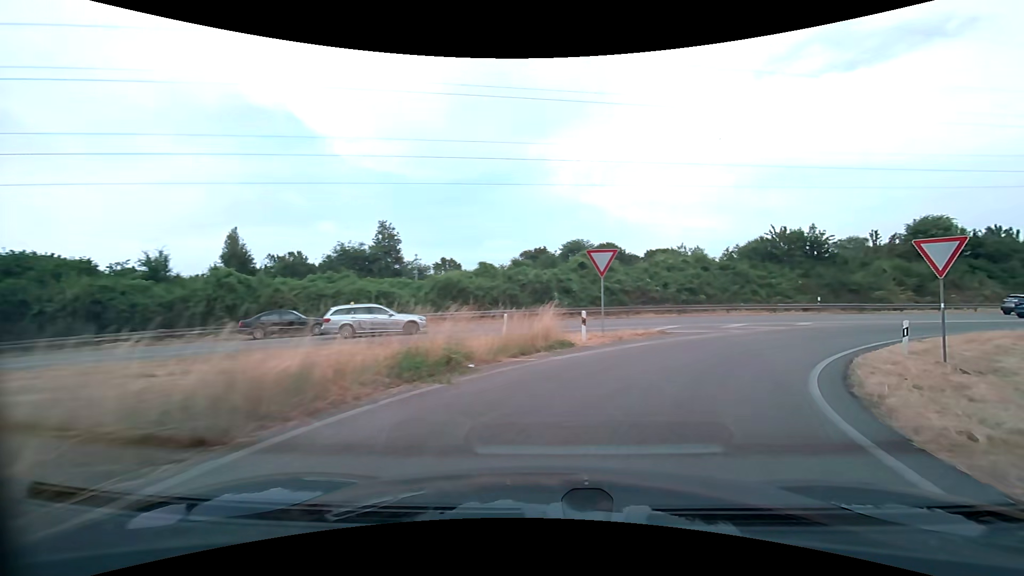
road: trunk_link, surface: asphalt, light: Day
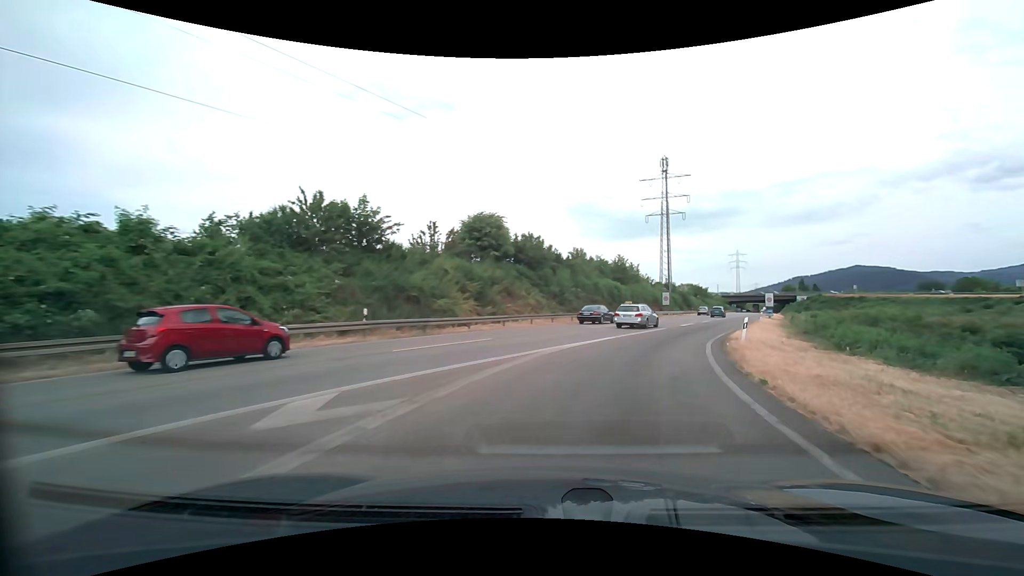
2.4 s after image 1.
(+9.7, +21.6) m; +46°
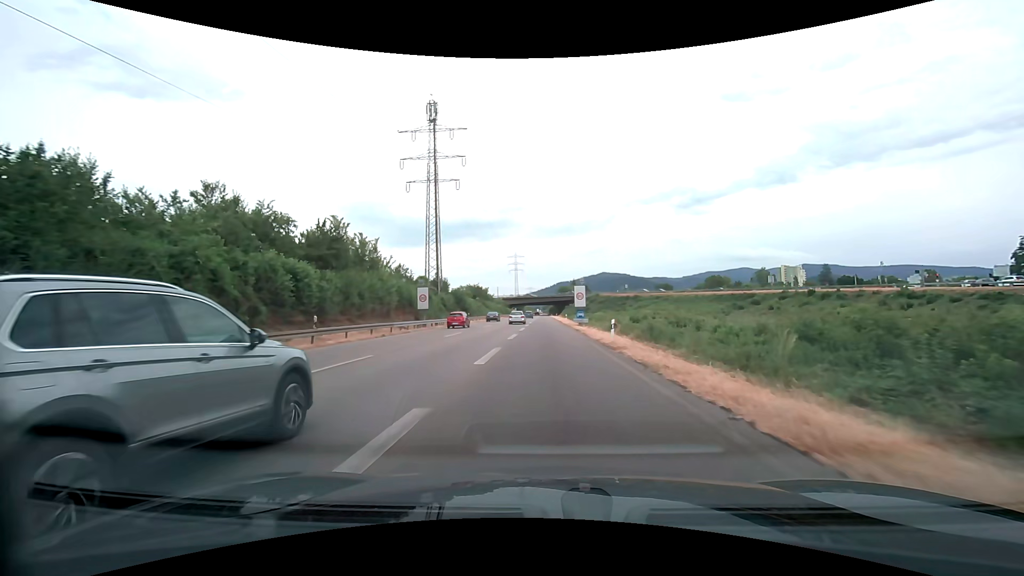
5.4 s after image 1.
(+12.8, +35.8) m; +29°
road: trunk
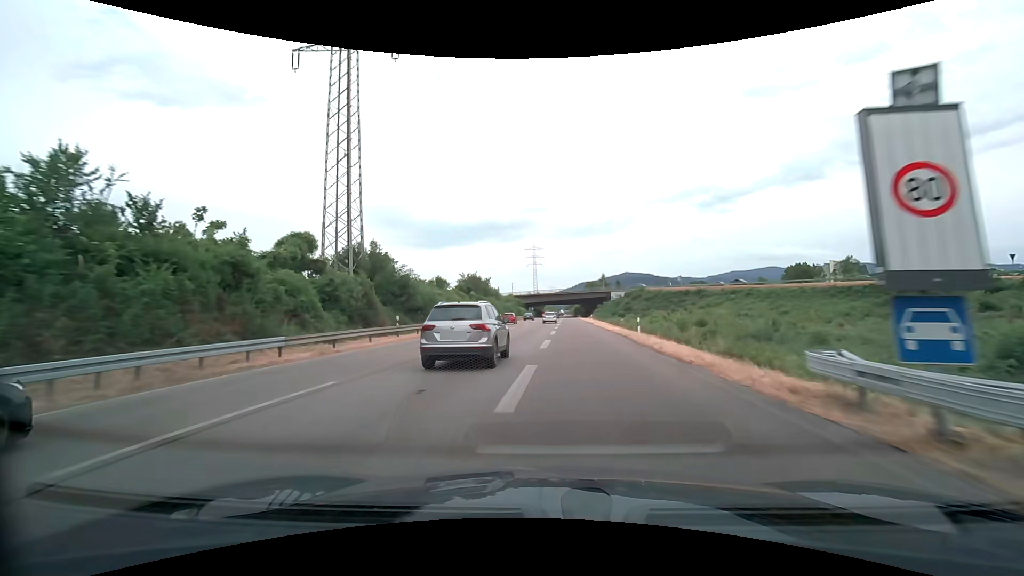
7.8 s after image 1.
(-0.1, +43.3) m; -1°
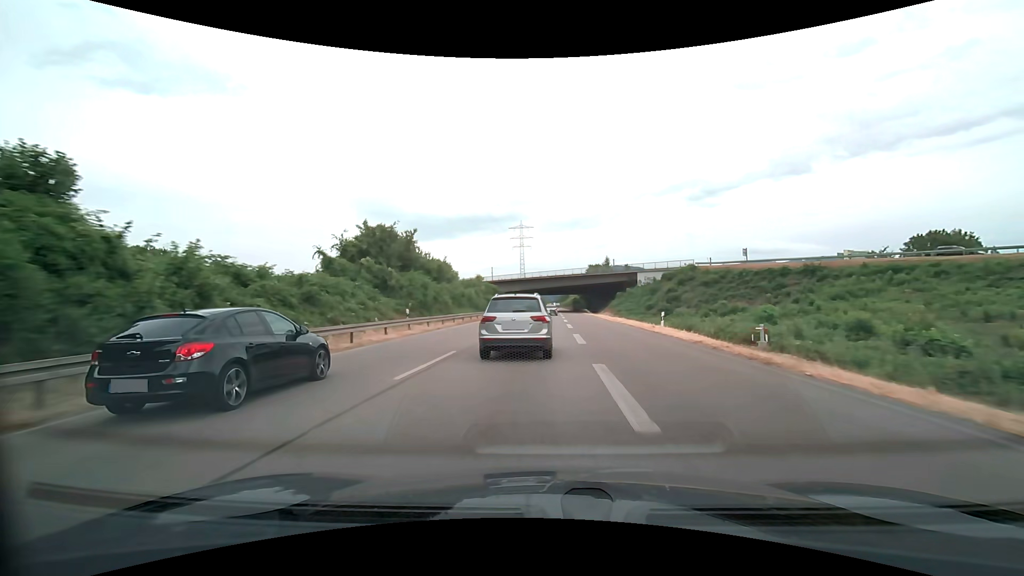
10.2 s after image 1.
(0.0, +49.2) m; +1°
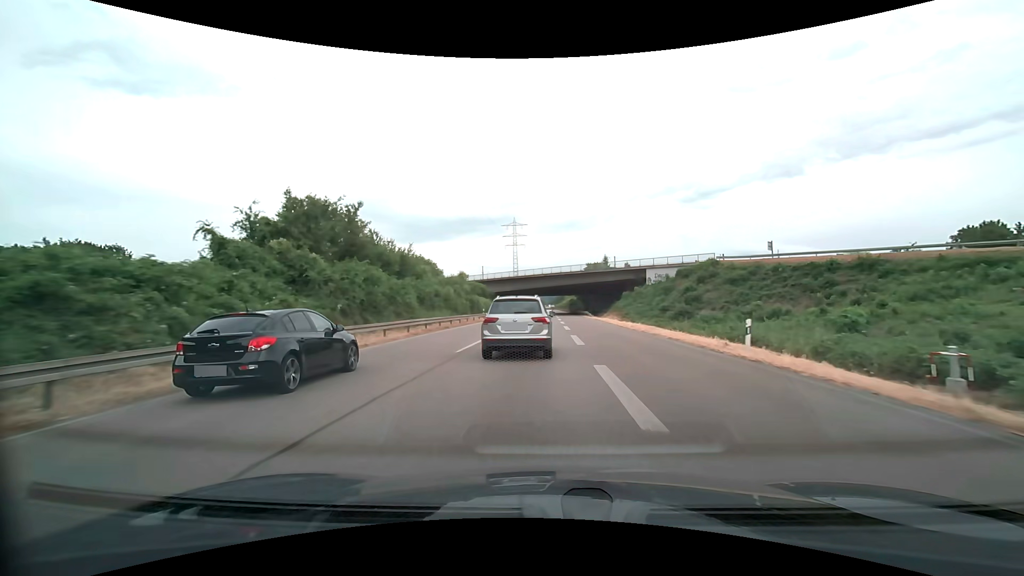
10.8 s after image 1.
(+0.1, +11.9) m; +1°
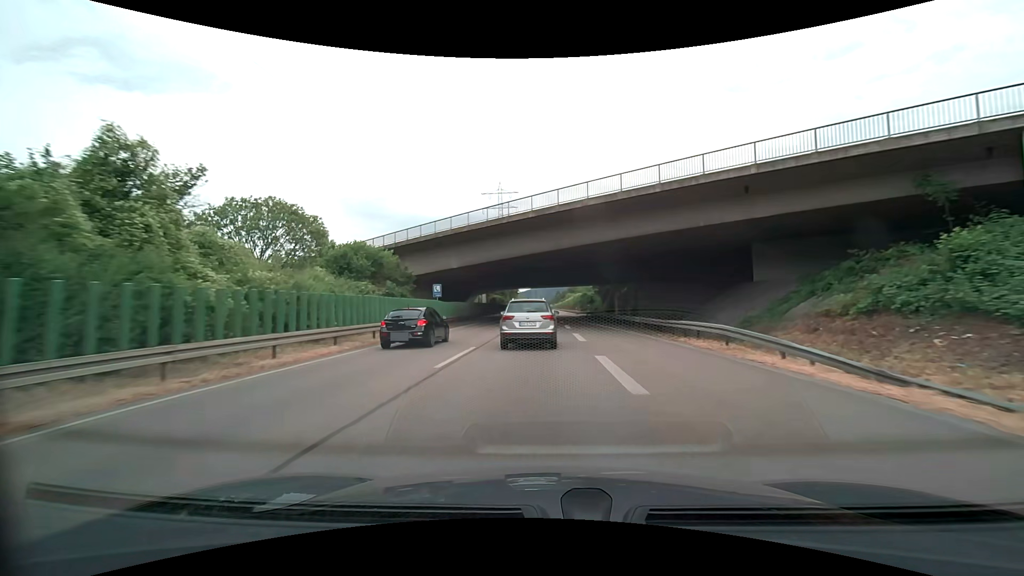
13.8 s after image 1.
(+0.4, +57.9) m; 0°
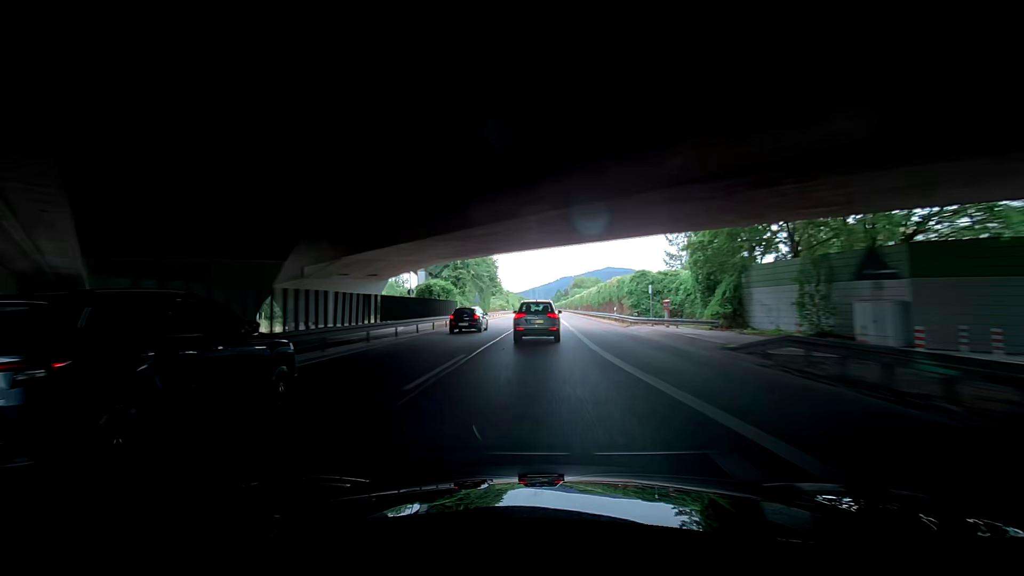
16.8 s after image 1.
(+0.1, +57.2) m; +1°
